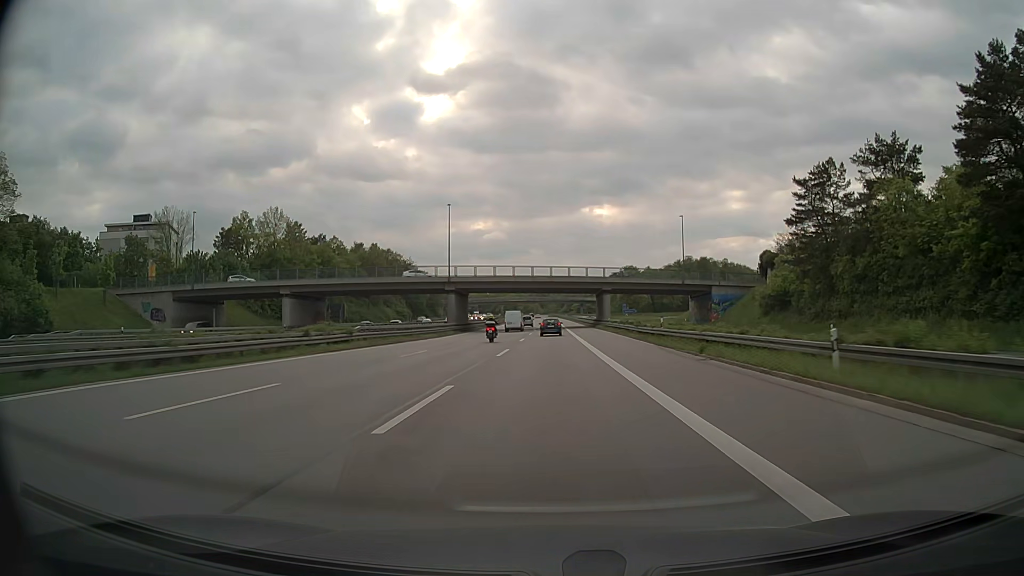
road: motorway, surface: asphalt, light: Day
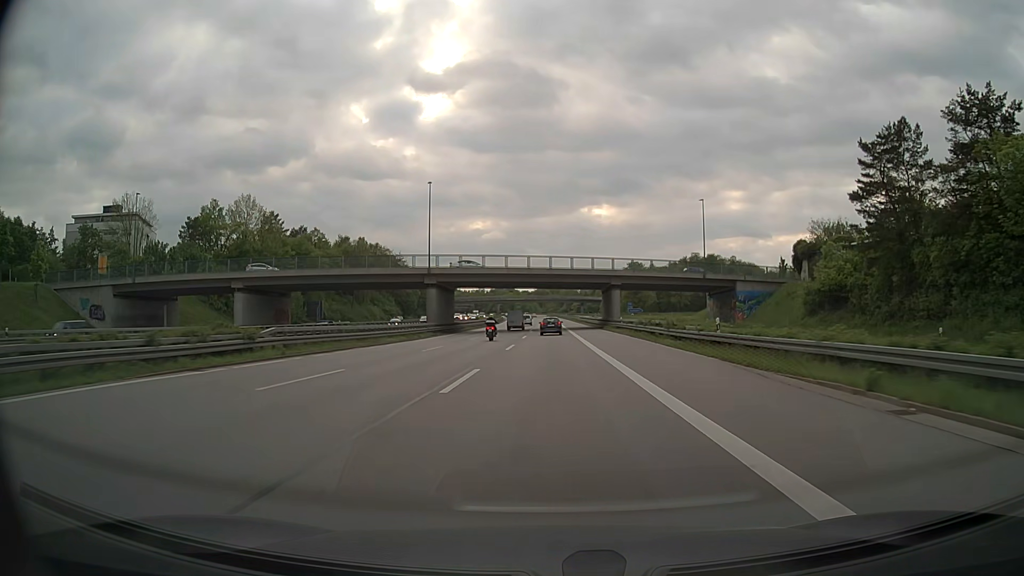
(0.0, +13.4) m; 0°
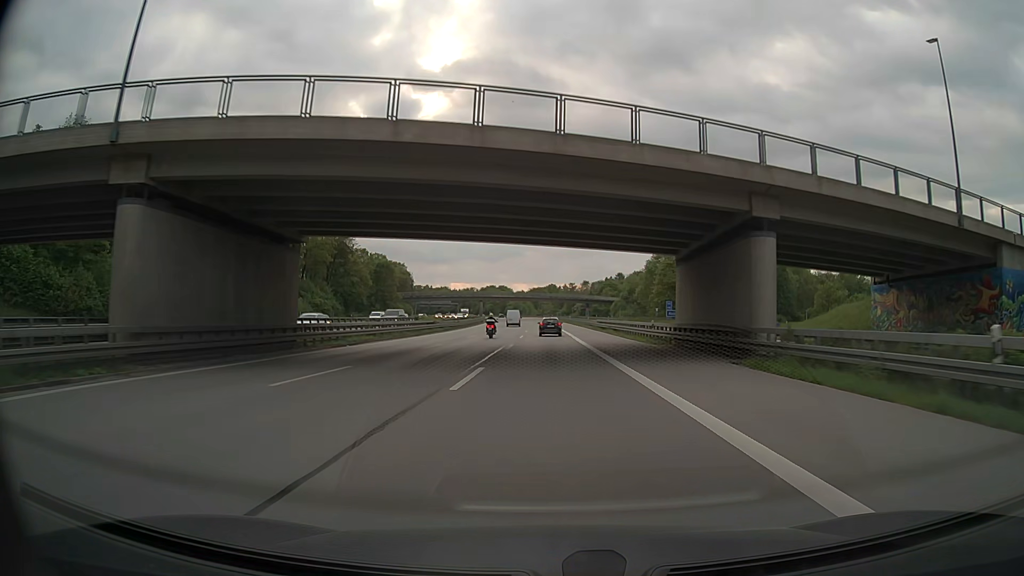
(+0.2, +53.5) m; 0°
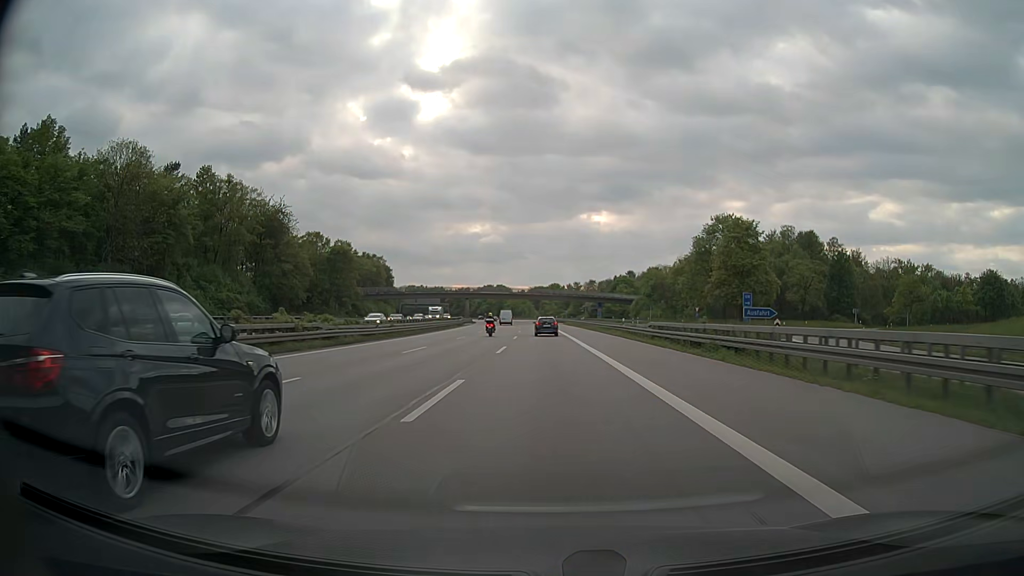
(+0.1, +40.0) m; 0°
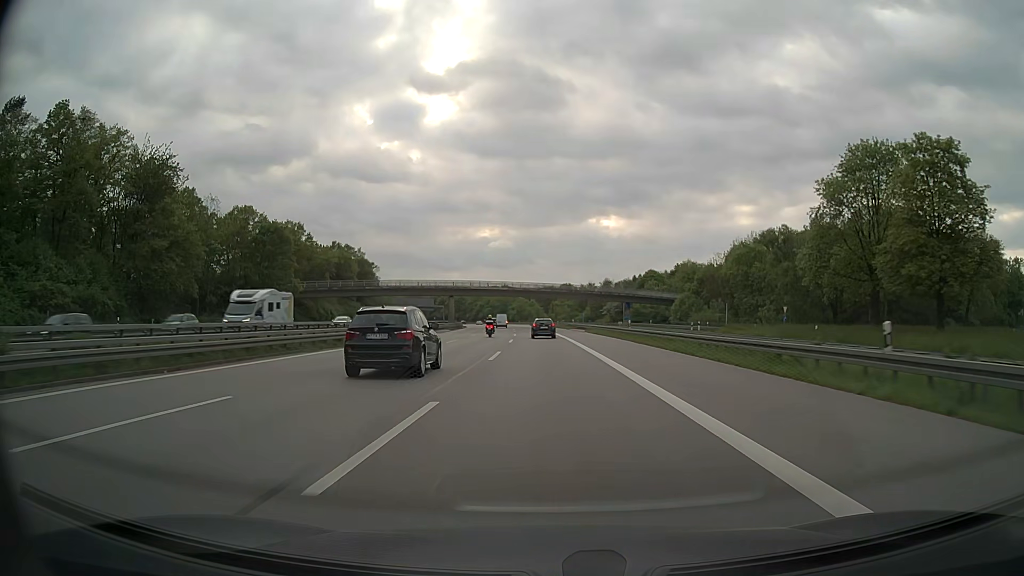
(-0.1, +40.1) m; -1°
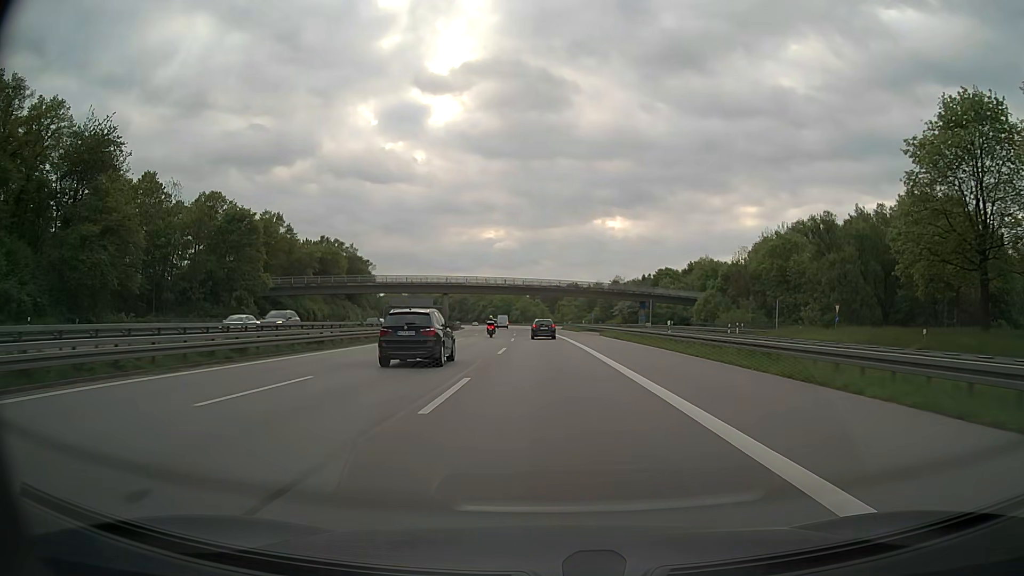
(0.0, +13.4) m; 0°
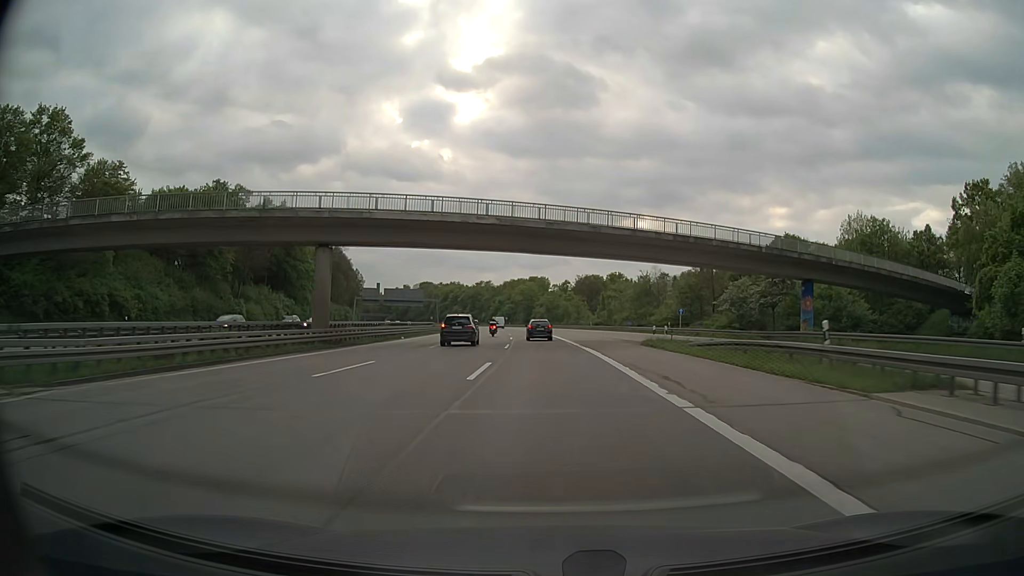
(-1.5, +66.7) m; -3°
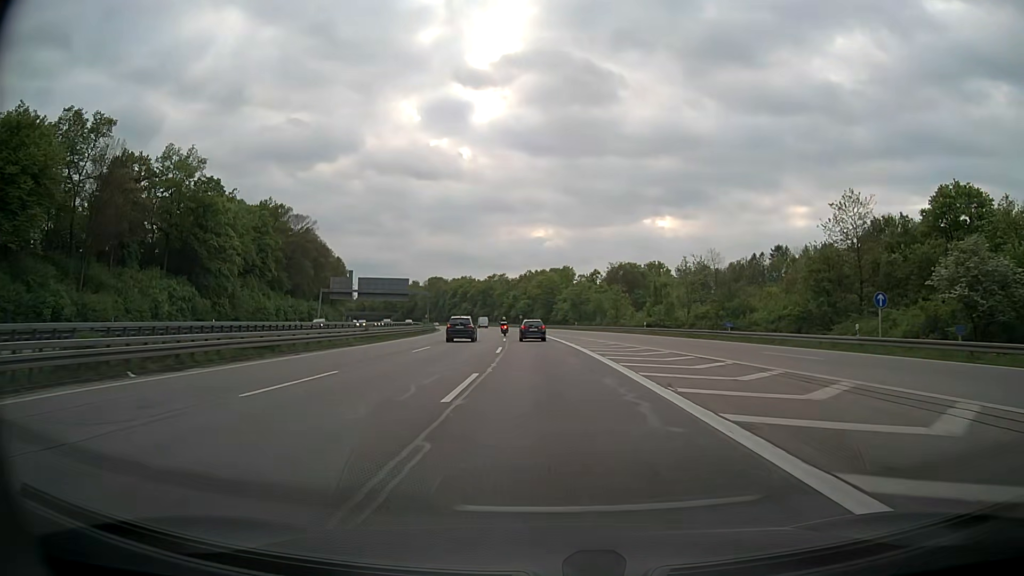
(-0.5, +40.1) m; -2°
(0, +10) (0, +20) (-1, +30) (-1, +40) (-2, +50) (-2, +60) (-3, +70) (-4, +80) (-5, +90) (-6, +100) m
